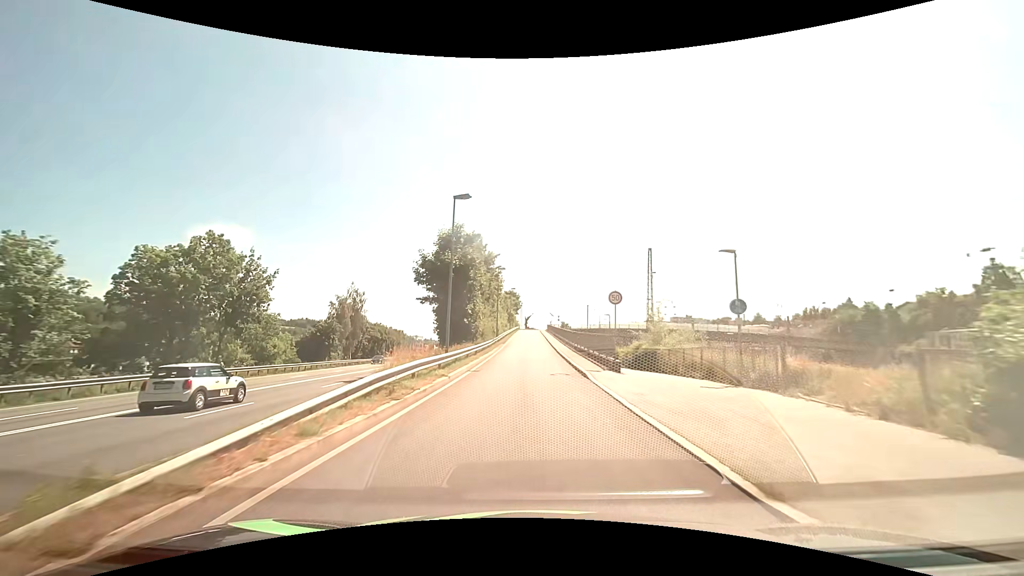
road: unclassified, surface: asphalt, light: Day
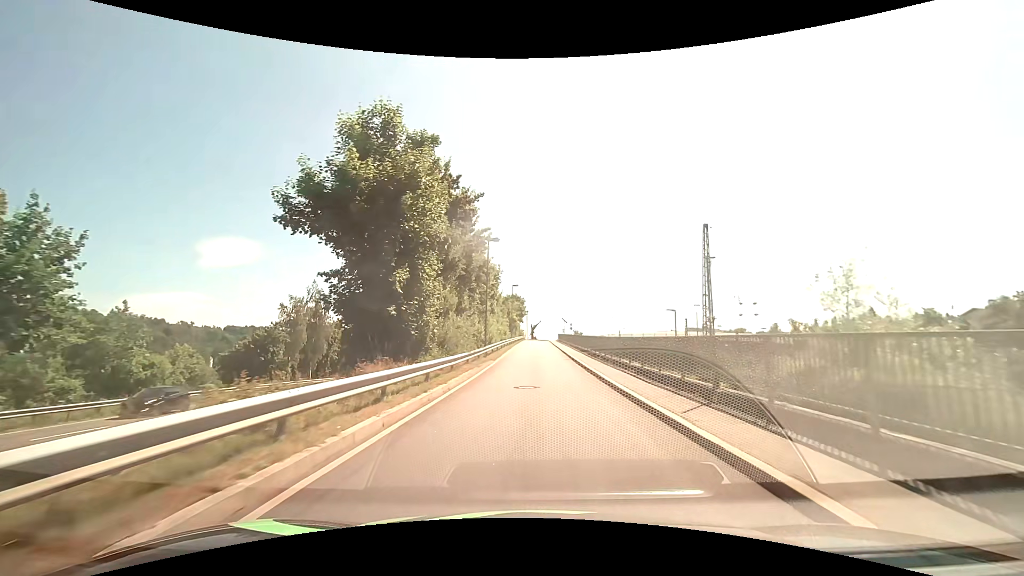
(+0.1, +20.0) m; 0°
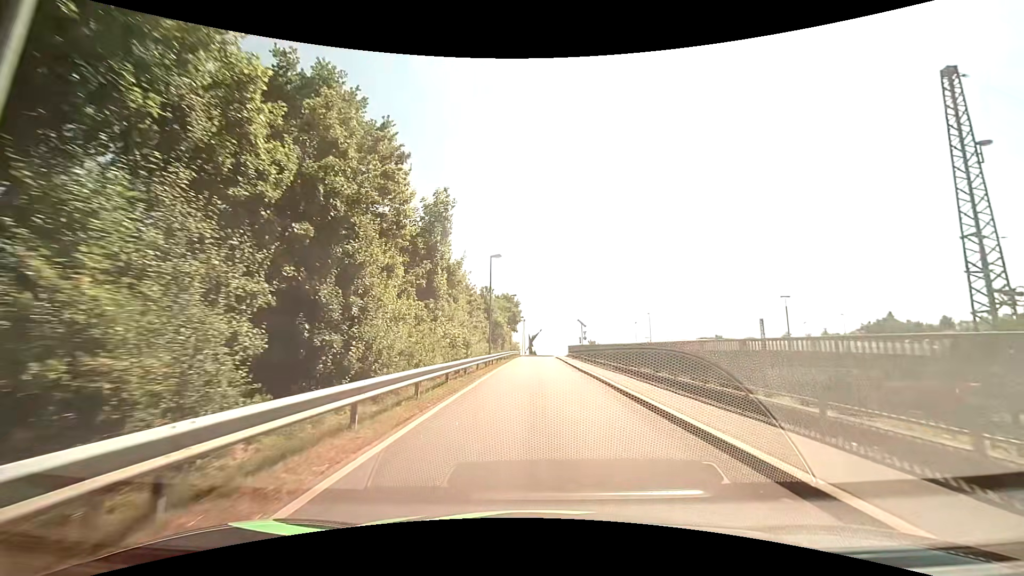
(+0.1, +30.4) m; 0°
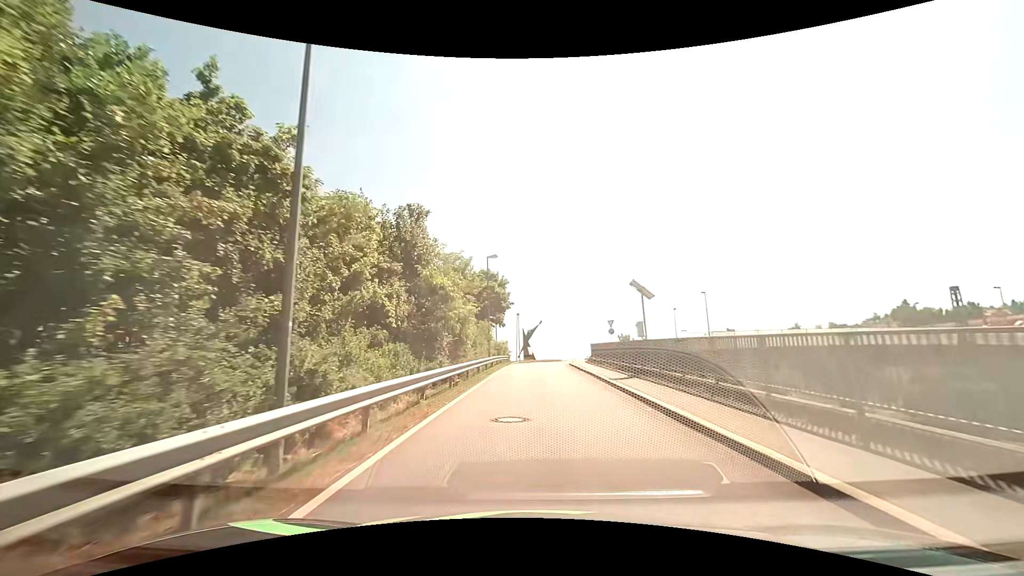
(+0.2, +28.0) m; 0°
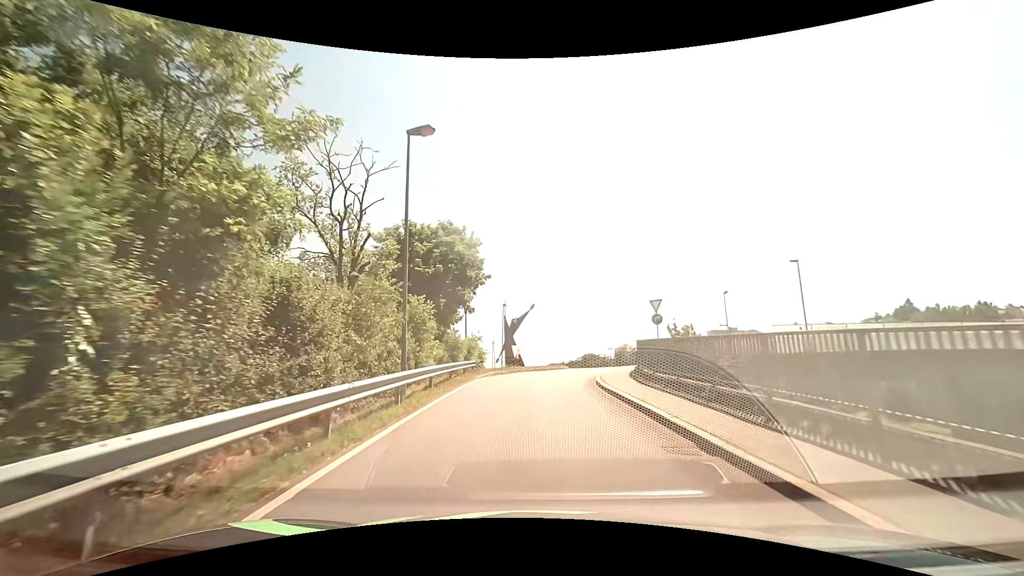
(+0.3, +20.5) m; +1°
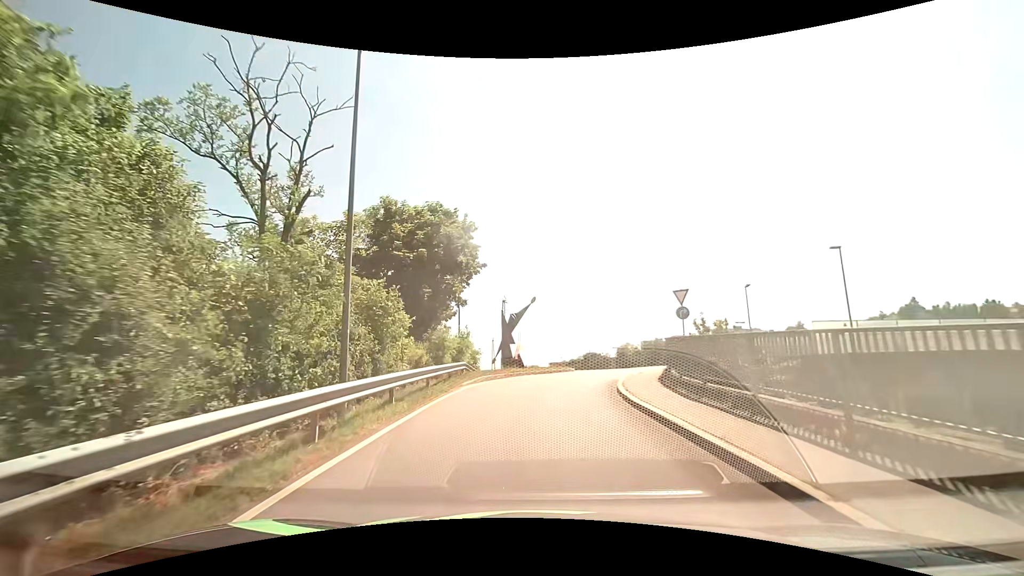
(0.0, +4.3) m; 0°
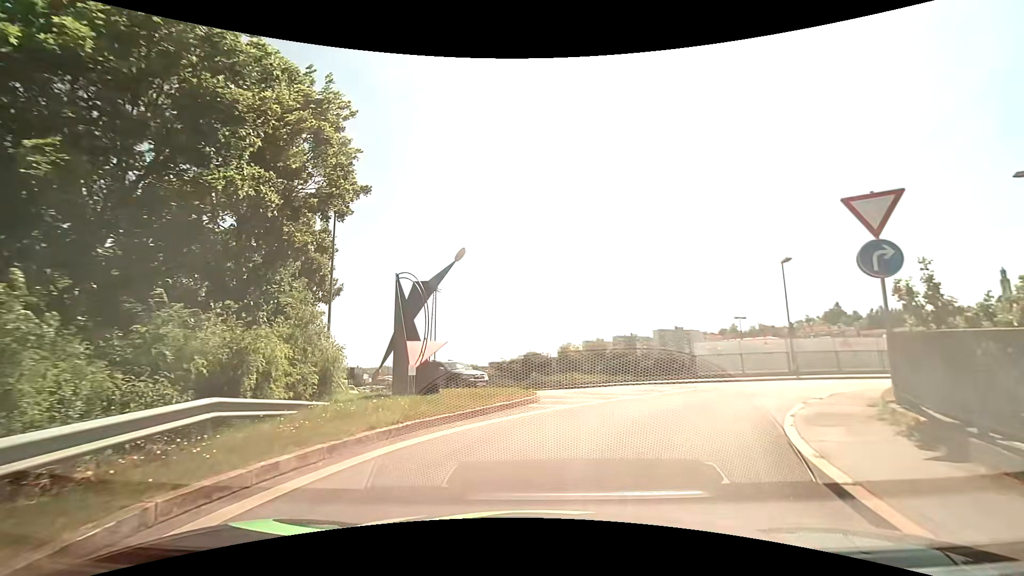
(+0.3, +15.3) m; +7°
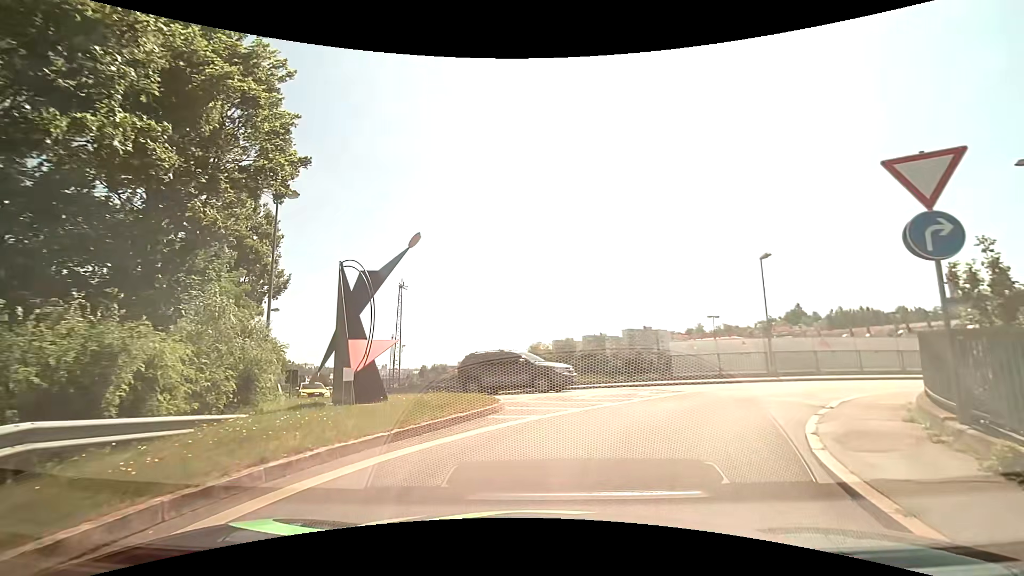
(0.0, +1.9) m; +3°
(+2, +10) (+8, +17) (+17, +21) (+27, +23) (+37, +24) (+47, +26) (+57, +28) (+67, +30) (+76, +32) (+86, +32) m
